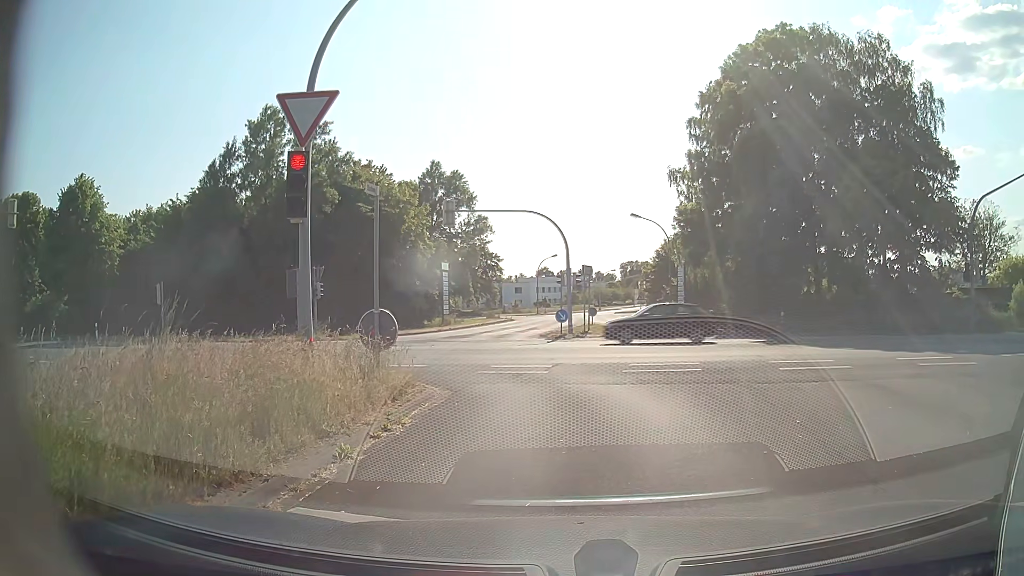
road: tertiary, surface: asphalt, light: Day
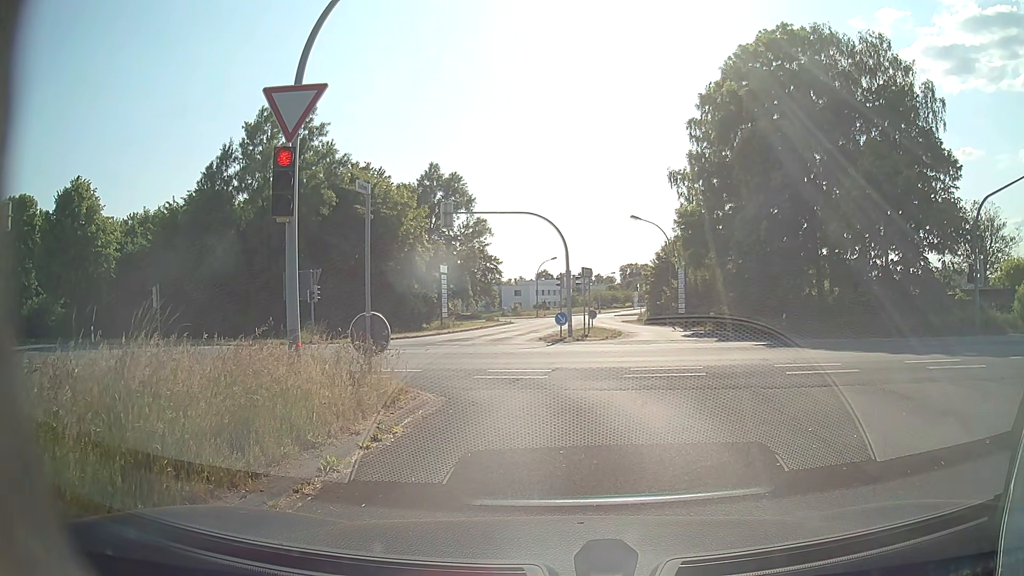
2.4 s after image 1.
(0.0, +0.5) m; 0°
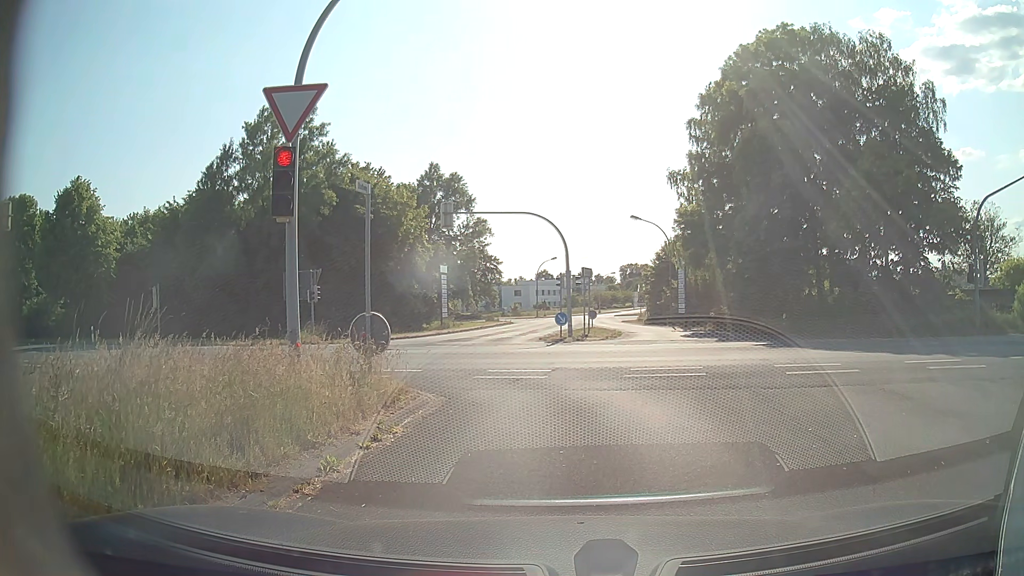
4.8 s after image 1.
(0.0, 0.0) m; 0°
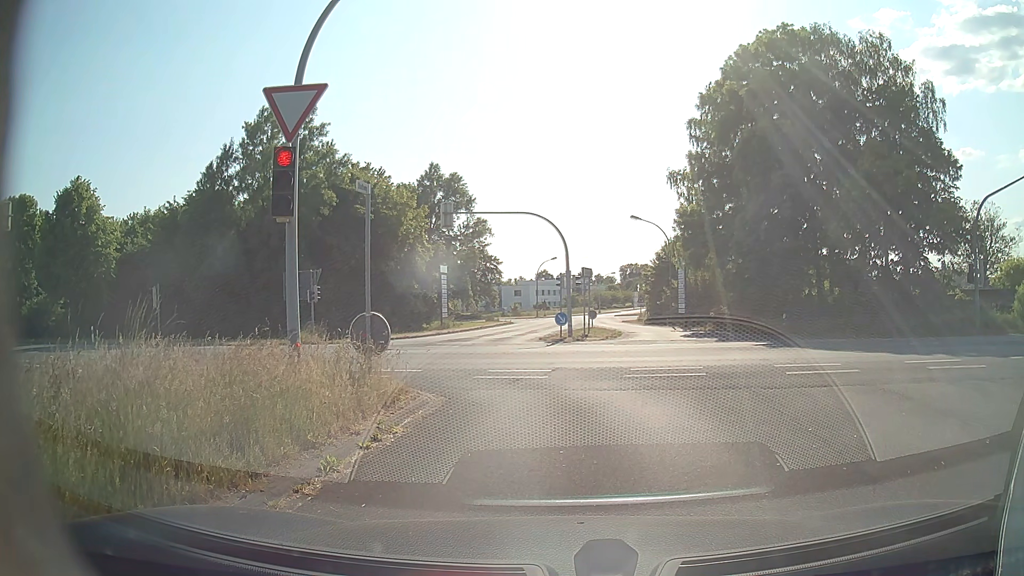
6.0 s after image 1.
(0.0, 0.0) m; 0°
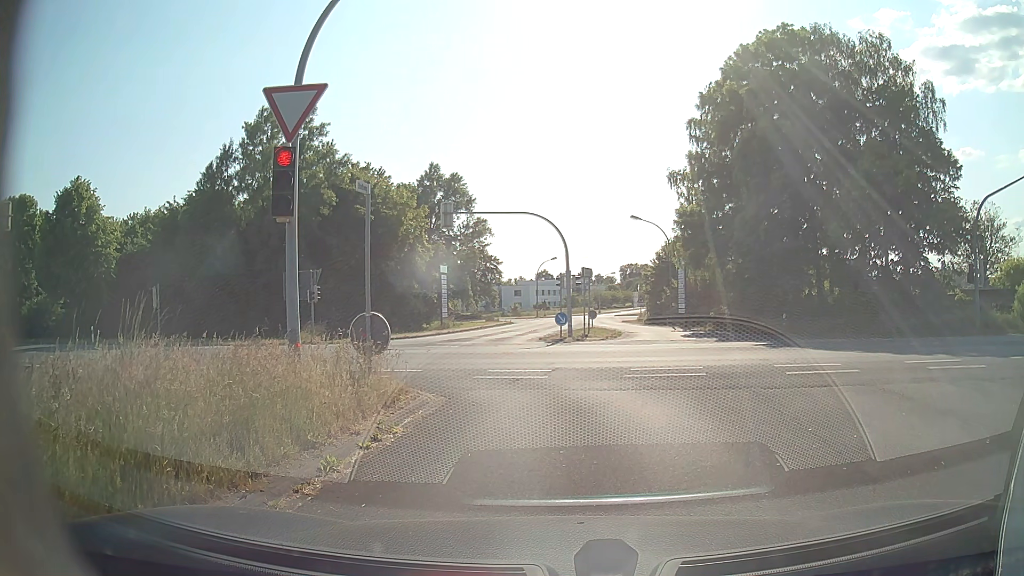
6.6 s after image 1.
(0.0, 0.0) m; 0°
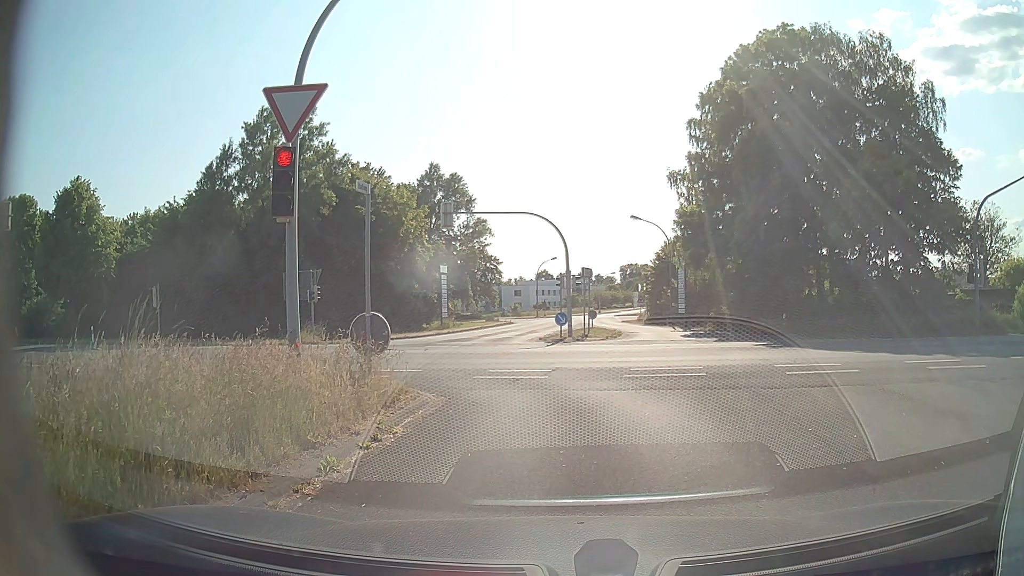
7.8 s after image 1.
(0.0, 0.0) m; 0°
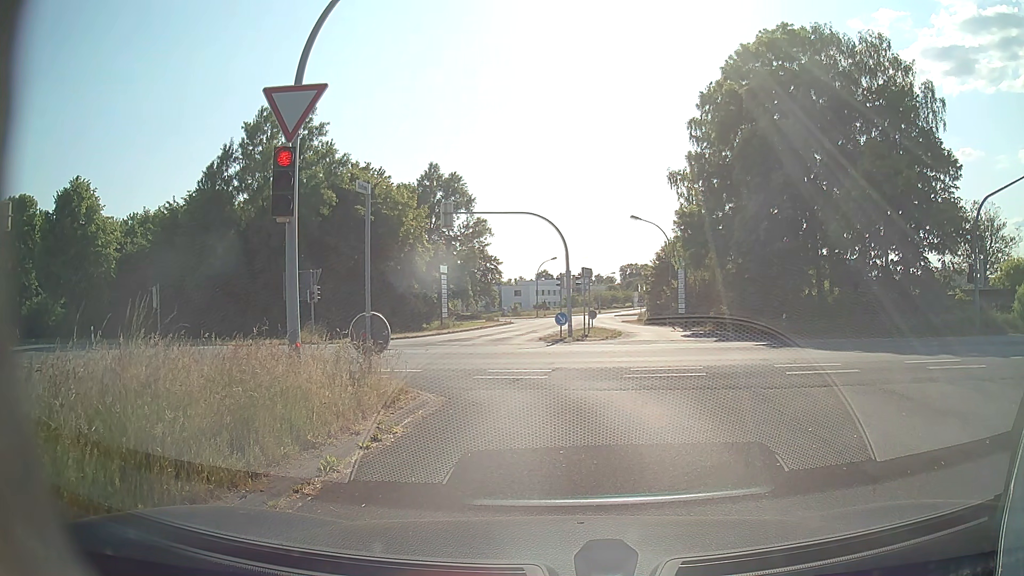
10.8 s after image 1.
(0.0, 0.0) m; 0°
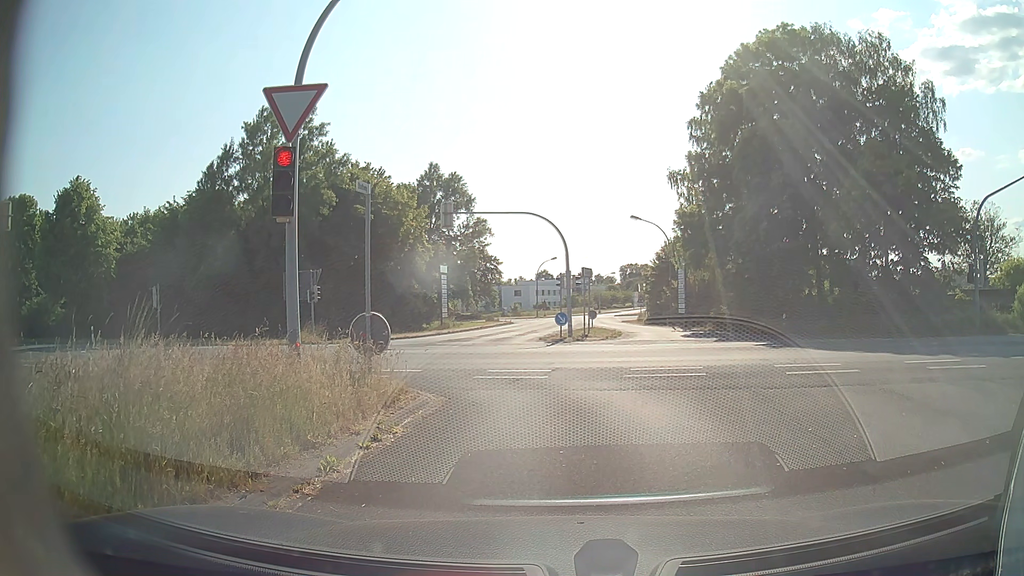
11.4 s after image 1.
(0.0, 0.0) m; 0°
